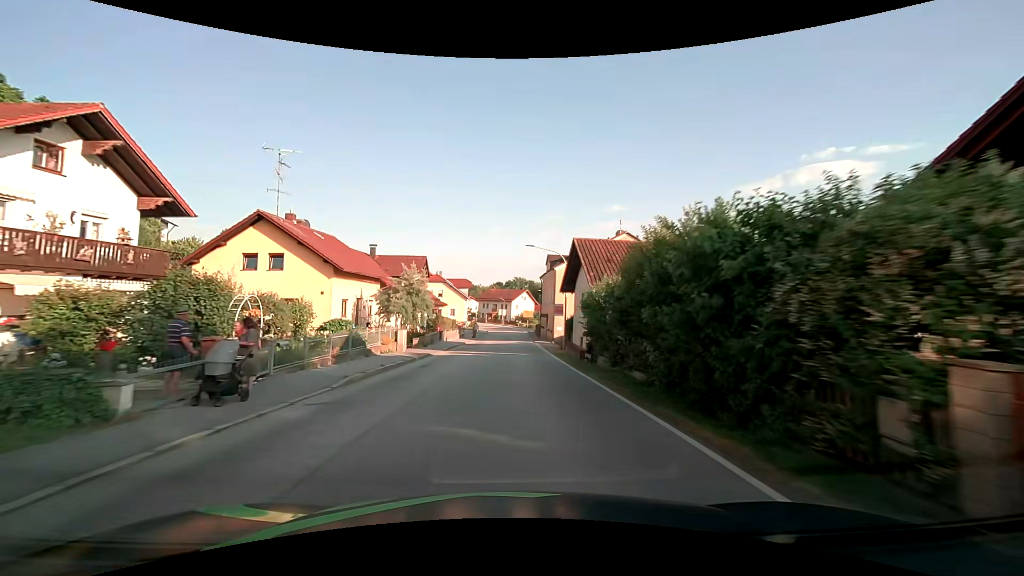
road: secondary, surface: asphalt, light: Day
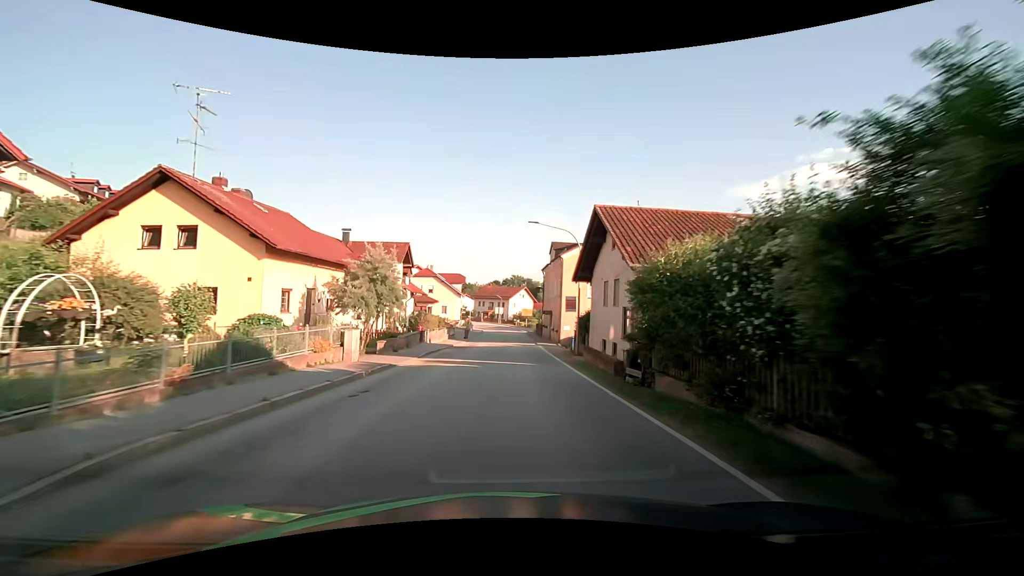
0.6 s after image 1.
(0.0, +7.7) m; 0°
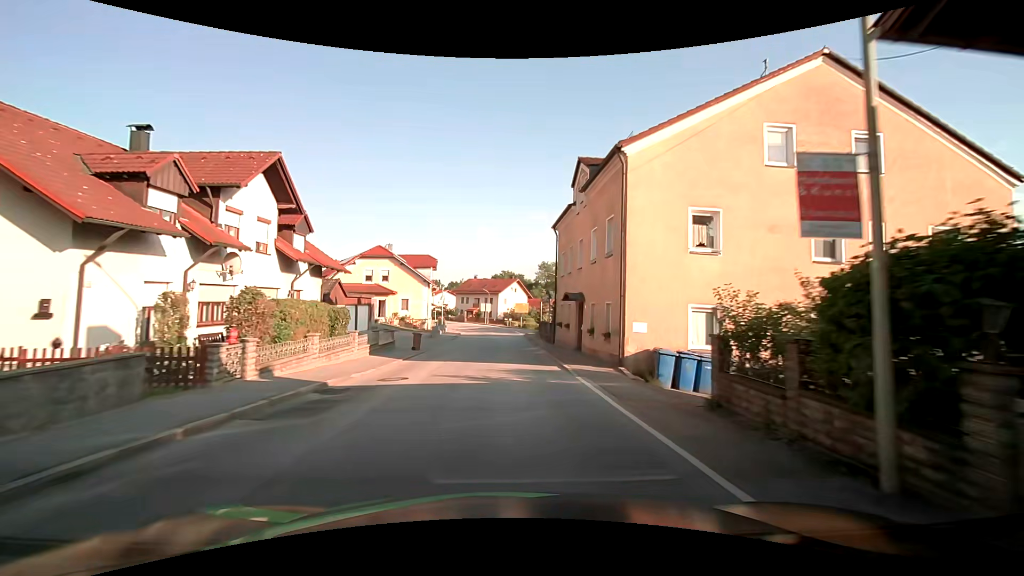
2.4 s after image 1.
(+0.2, +23.0) m; +1°
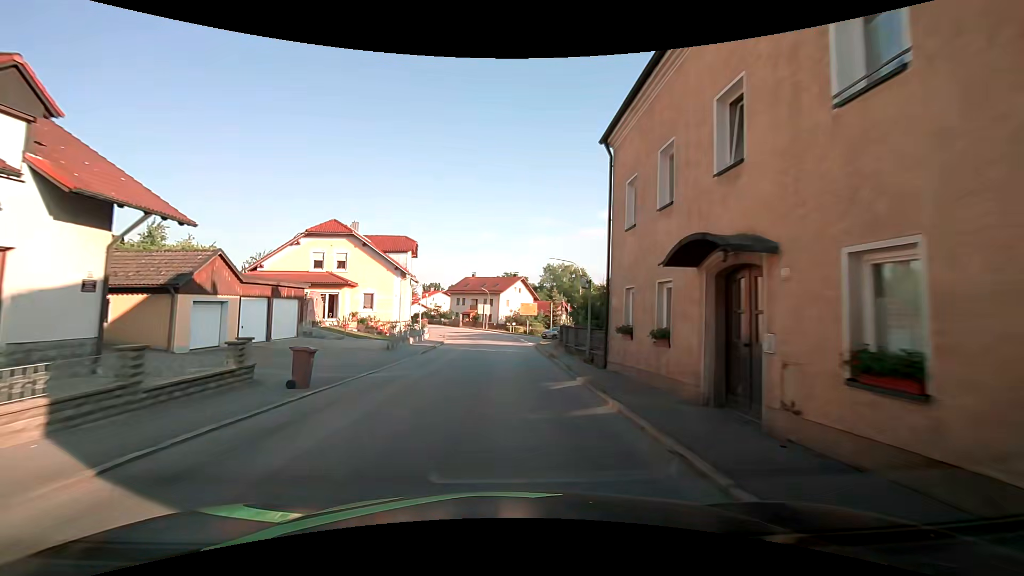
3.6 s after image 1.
(0.0, +15.2) m; 0°
(0, +10) (0, +20) (0, +30) (-1, +40) (-2, +50) (-4, +60) (-6, +69) (-10, +79) (-14, +88) (-20, +96) m
